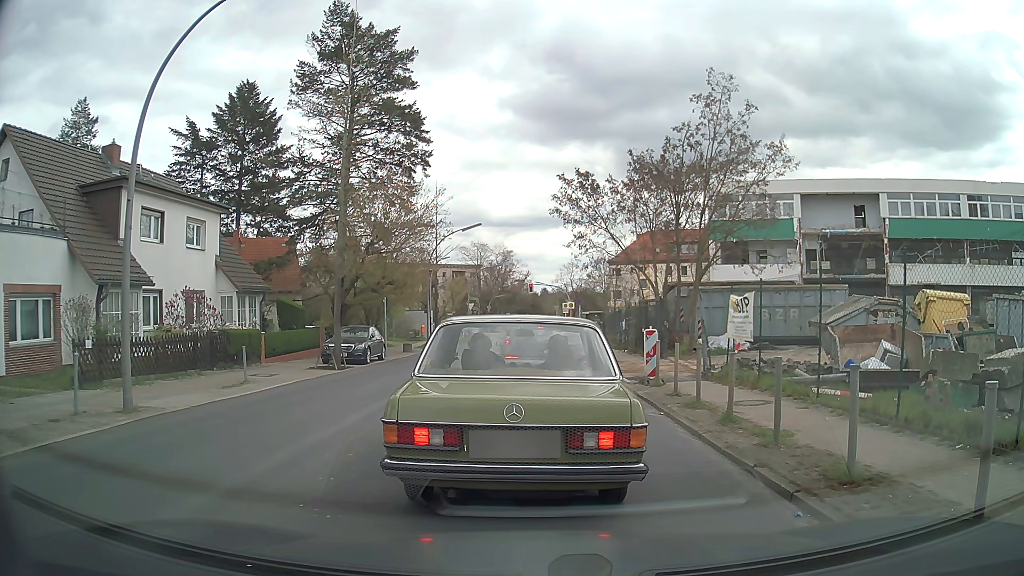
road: tertiary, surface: asphalt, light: Day
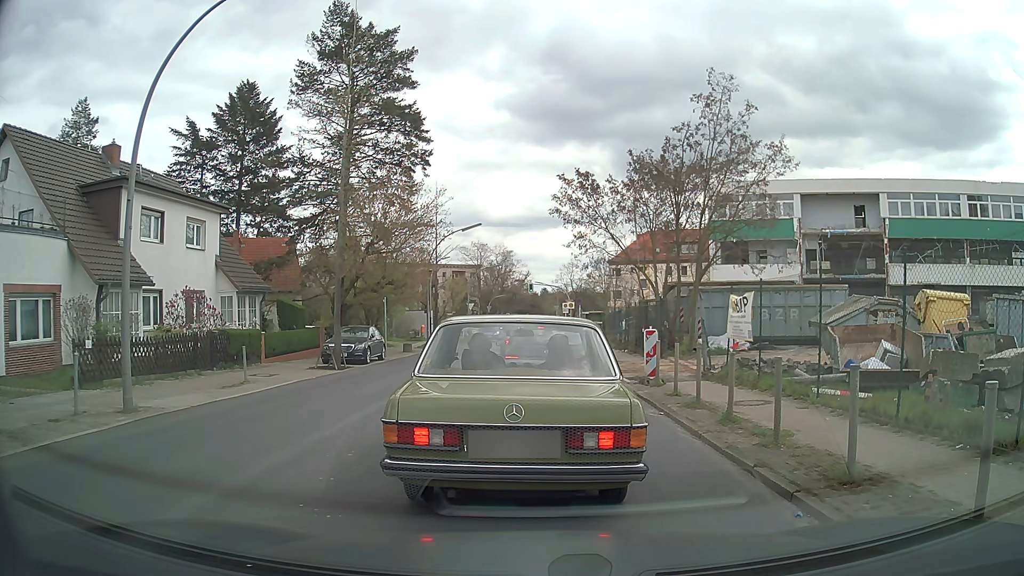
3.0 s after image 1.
(0.0, 0.0) m; 0°
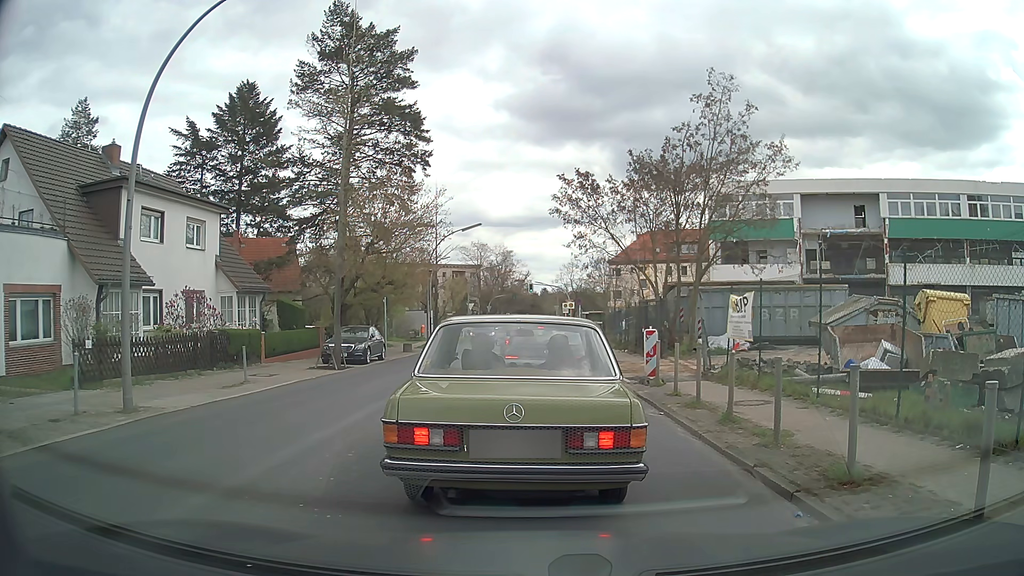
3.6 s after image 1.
(0.0, 0.0) m; 0°
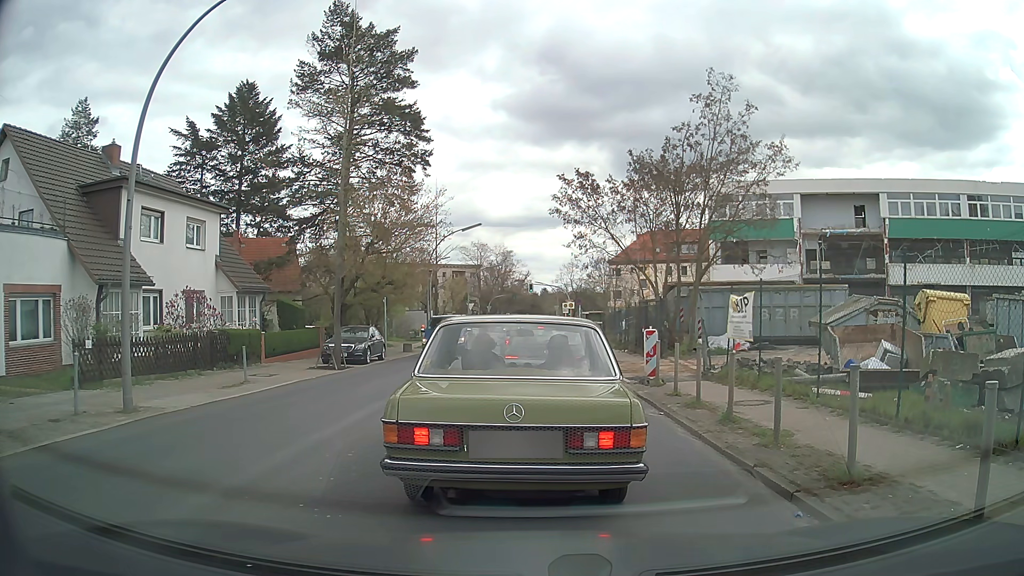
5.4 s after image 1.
(0.0, 0.0) m; 0°
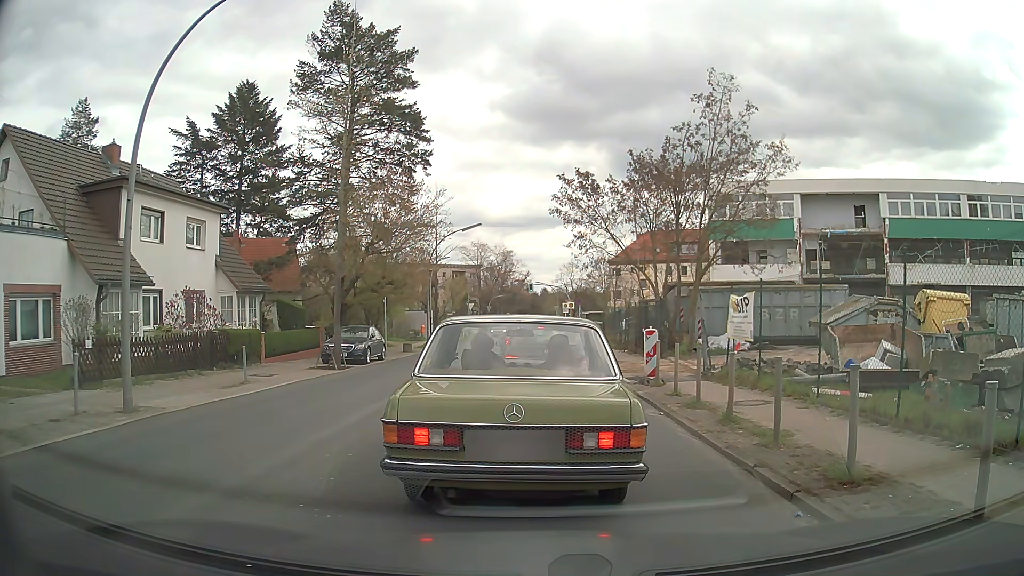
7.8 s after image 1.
(0.0, 0.0) m; 0°
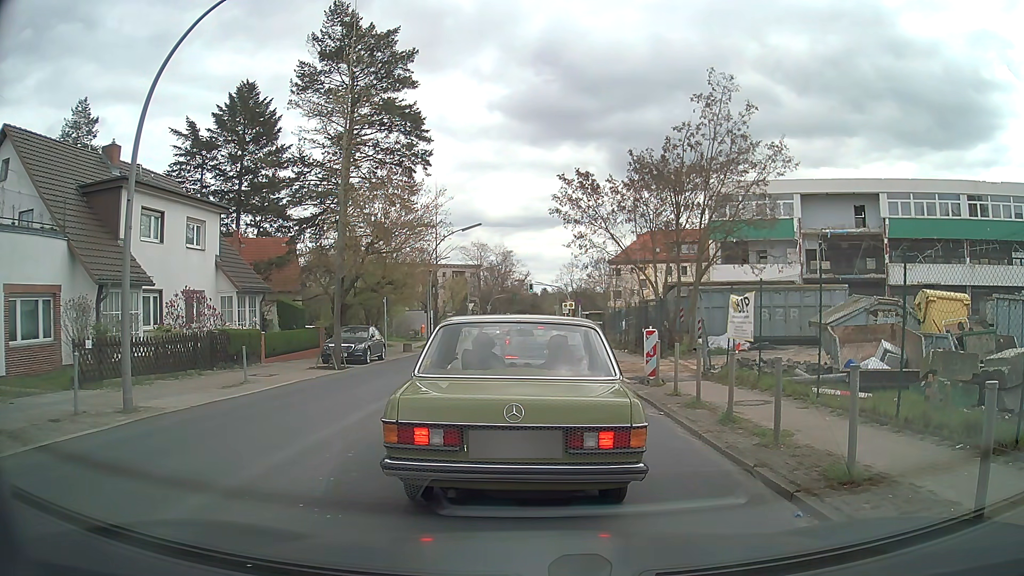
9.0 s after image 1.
(0.0, 0.0) m; 0°
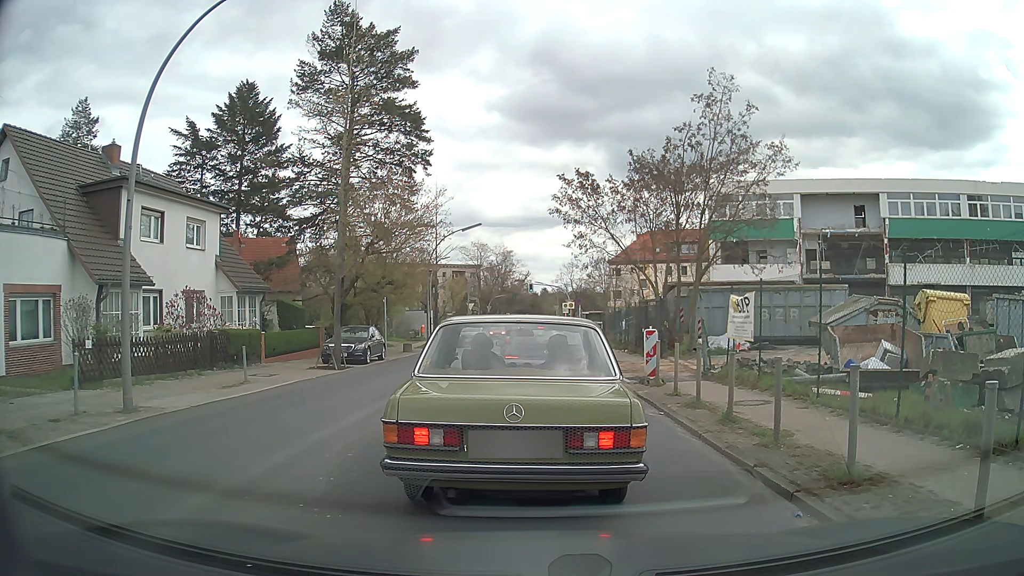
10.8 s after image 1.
(0.0, 0.0) m; 0°
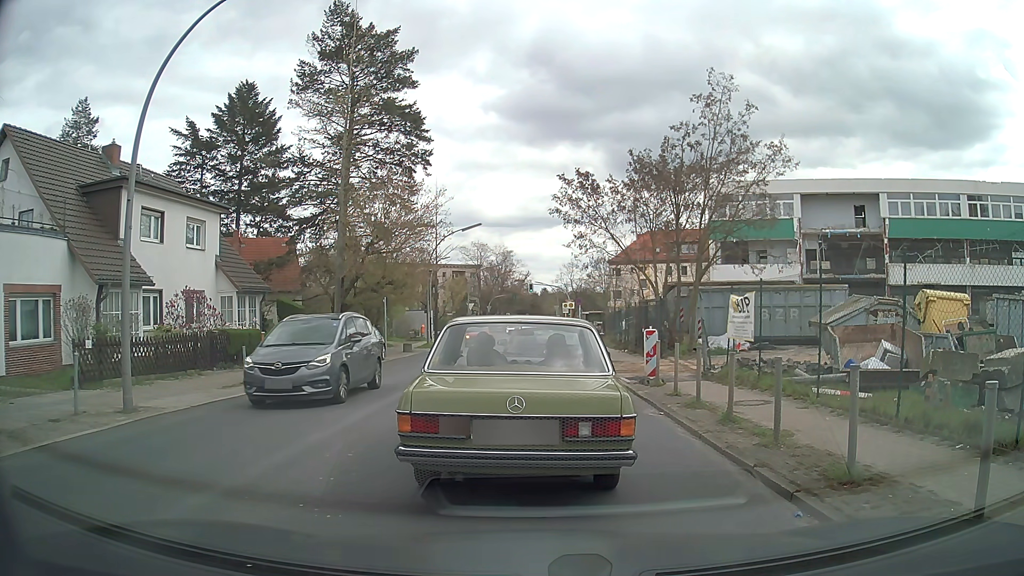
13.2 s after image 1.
(0.0, 0.0) m; 0°
